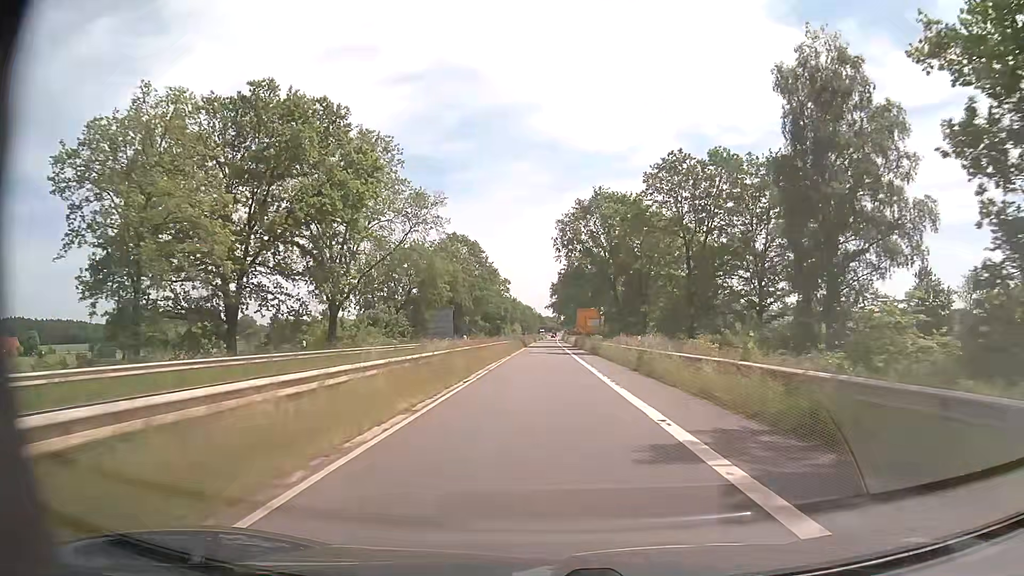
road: secondary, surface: asphalt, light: Day
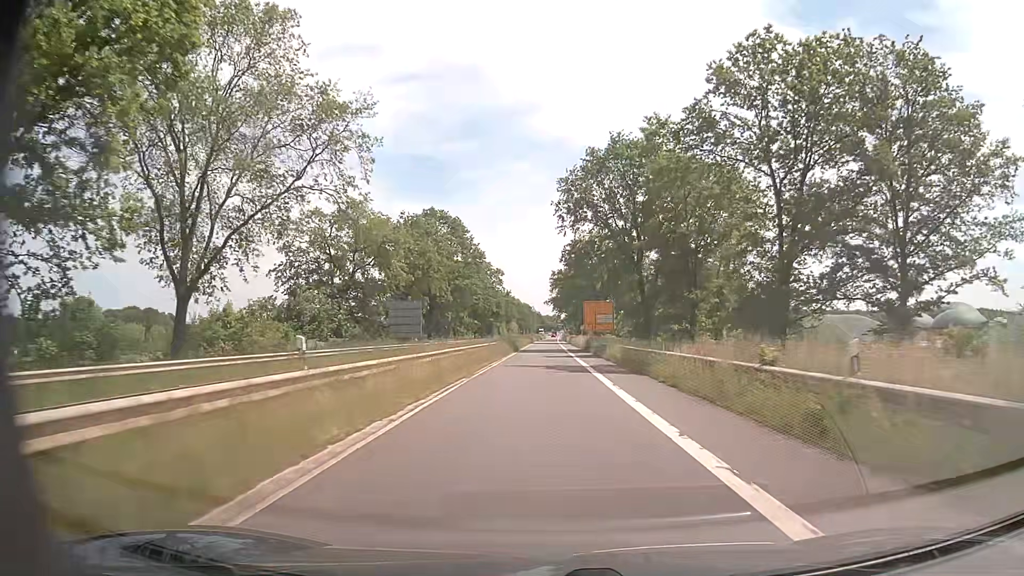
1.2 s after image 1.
(0.0, +21.9) m; 0°
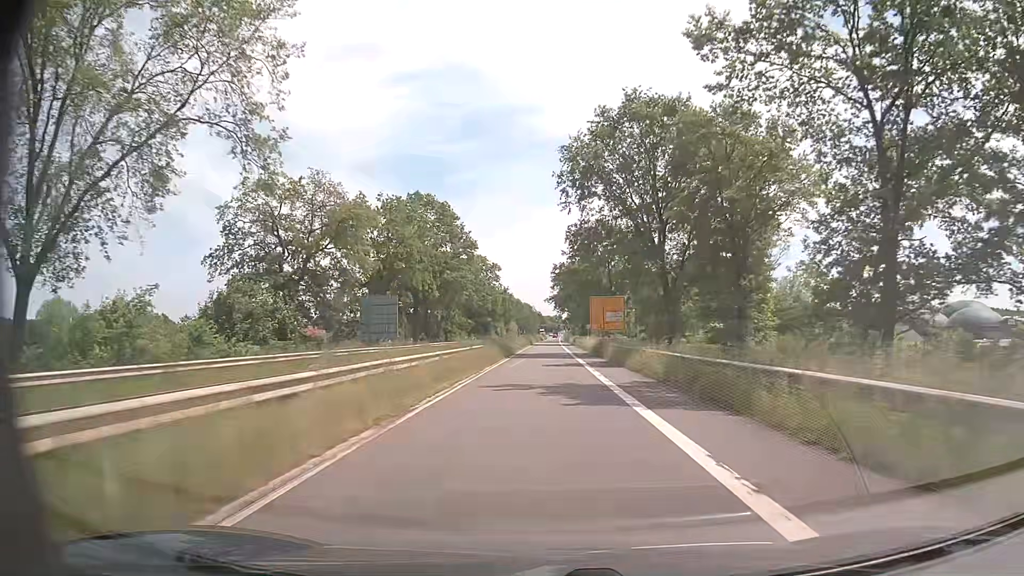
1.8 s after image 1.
(0.0, +10.9) m; 0°
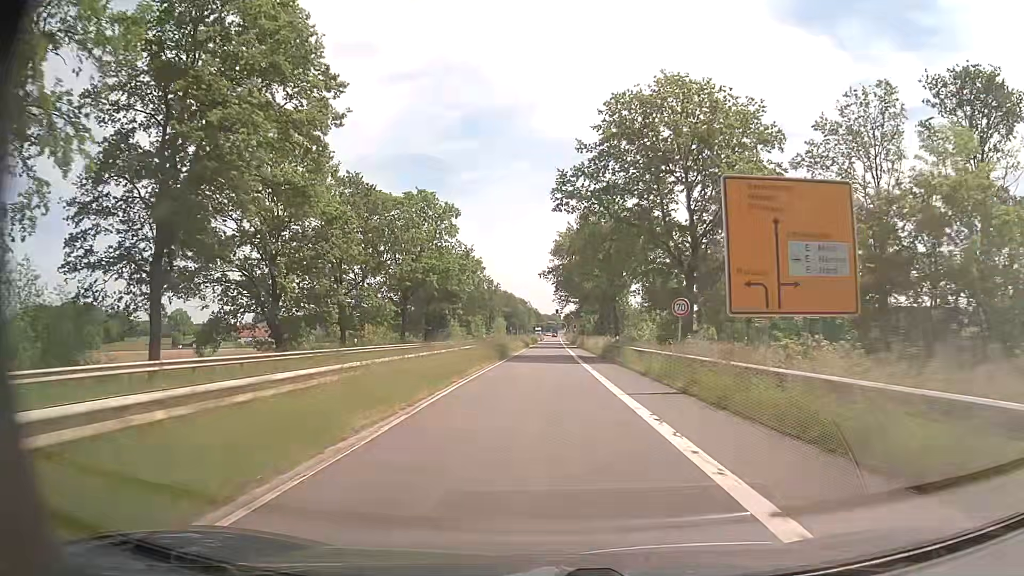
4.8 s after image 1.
(-0.4, +54.6) m; 0°
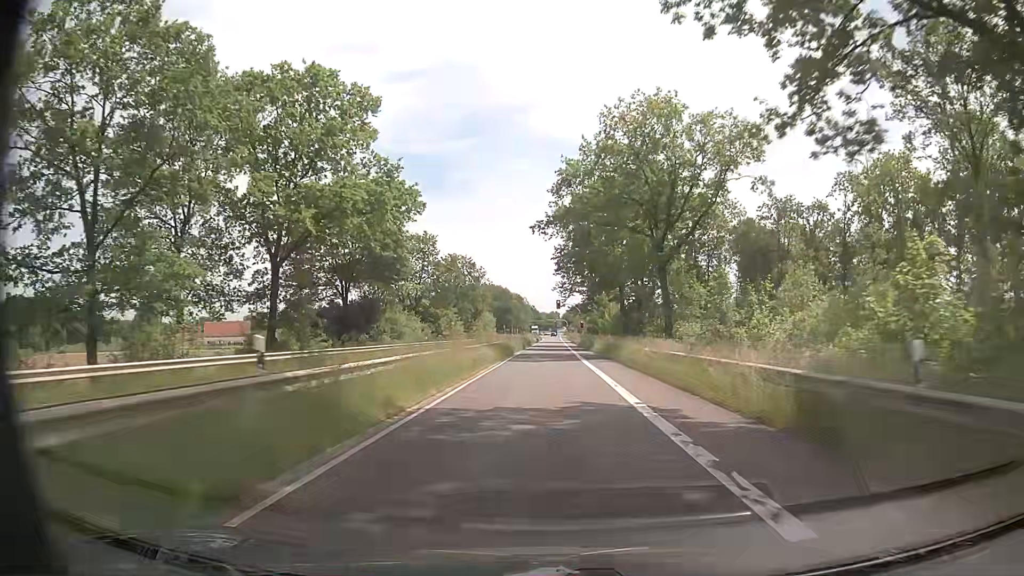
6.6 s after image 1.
(+0.2, +32.7) m; 0°
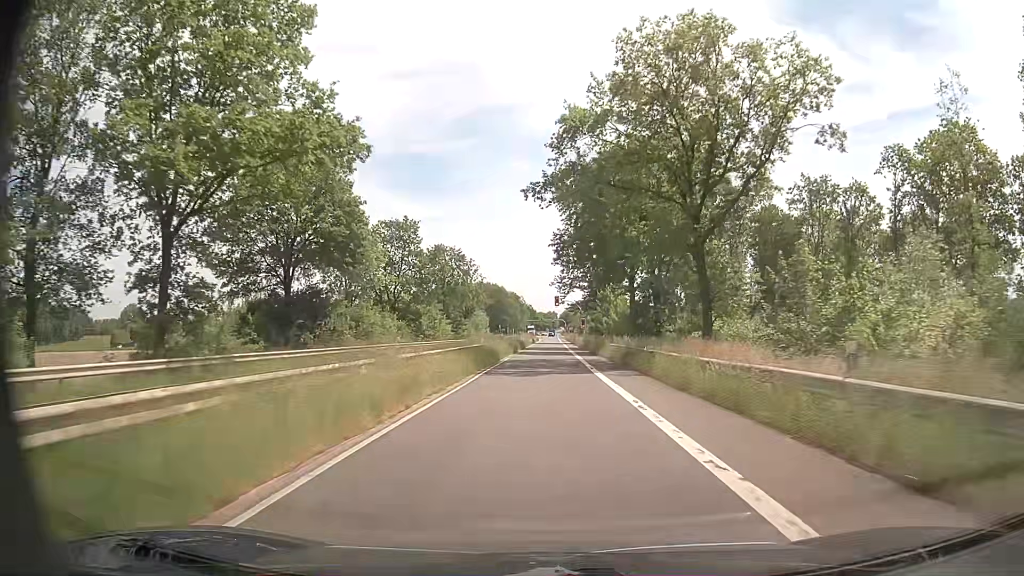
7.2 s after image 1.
(0.0, +10.9) m; +1°
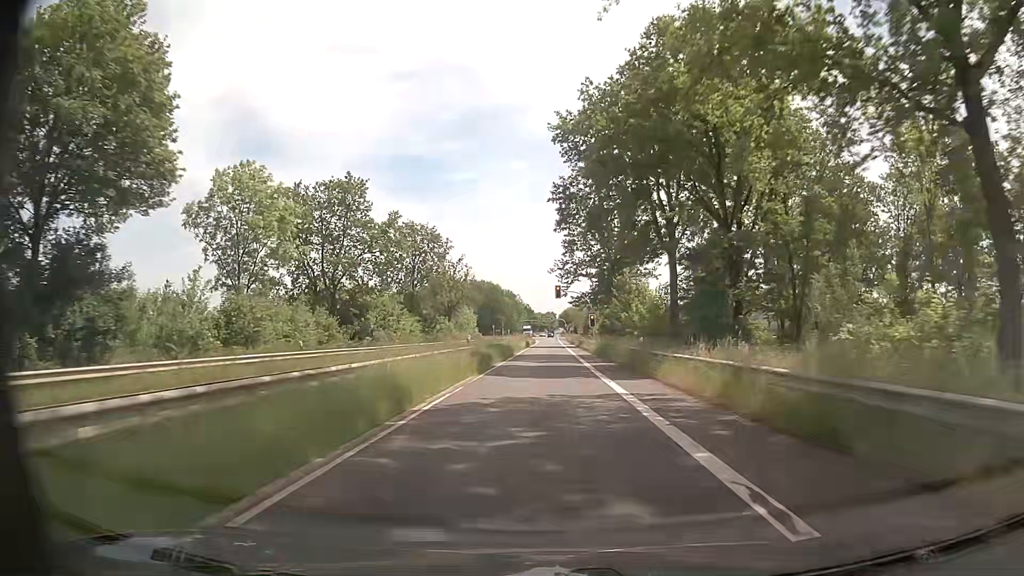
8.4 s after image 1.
(-0.1, +21.8) m; 0°
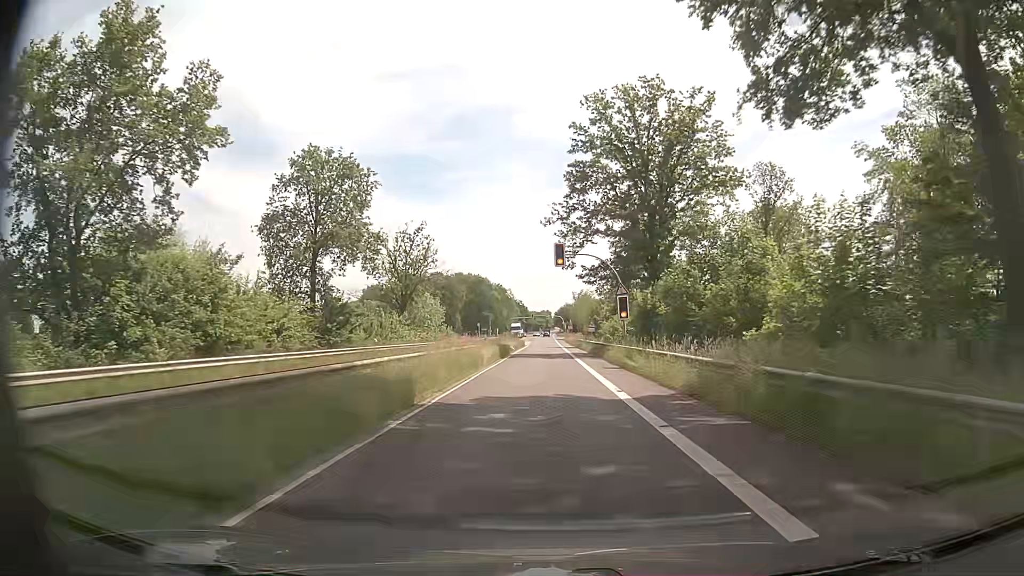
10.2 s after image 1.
(+0.1, +32.7) m; +1°
(0, +10) (0, +20) (0, +30) (0, +40) (0, +50) (0, +60) (0, +70) (0, +80) (0, +90) (0, +100) m
